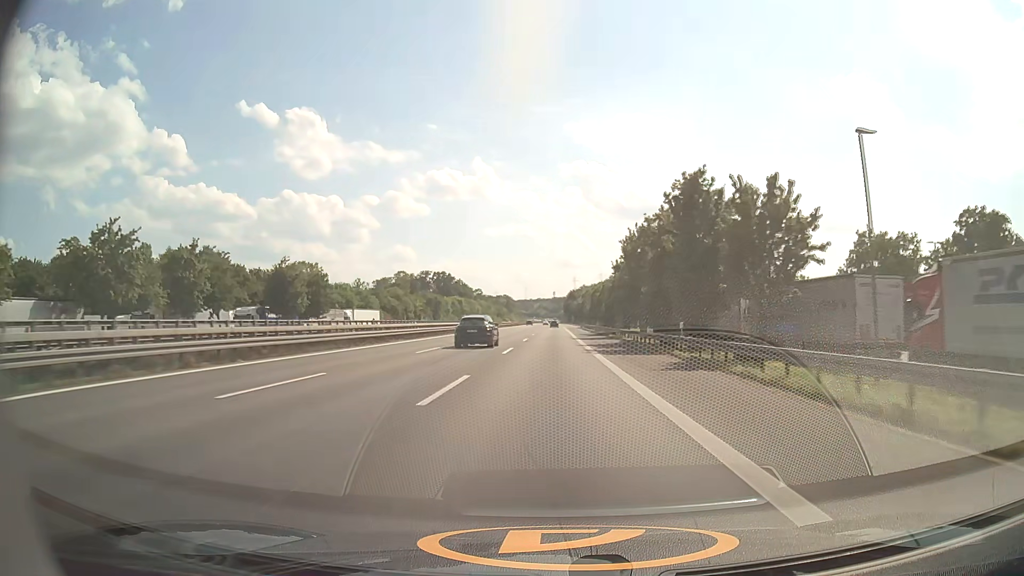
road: motorway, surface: asphalt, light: Day
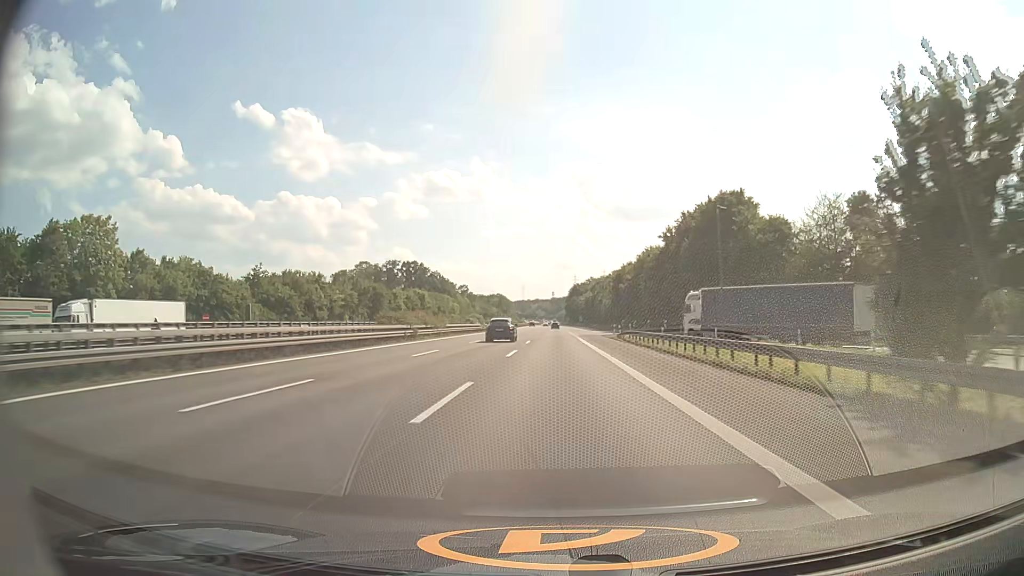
(-0.1, +73.7) m; 0°
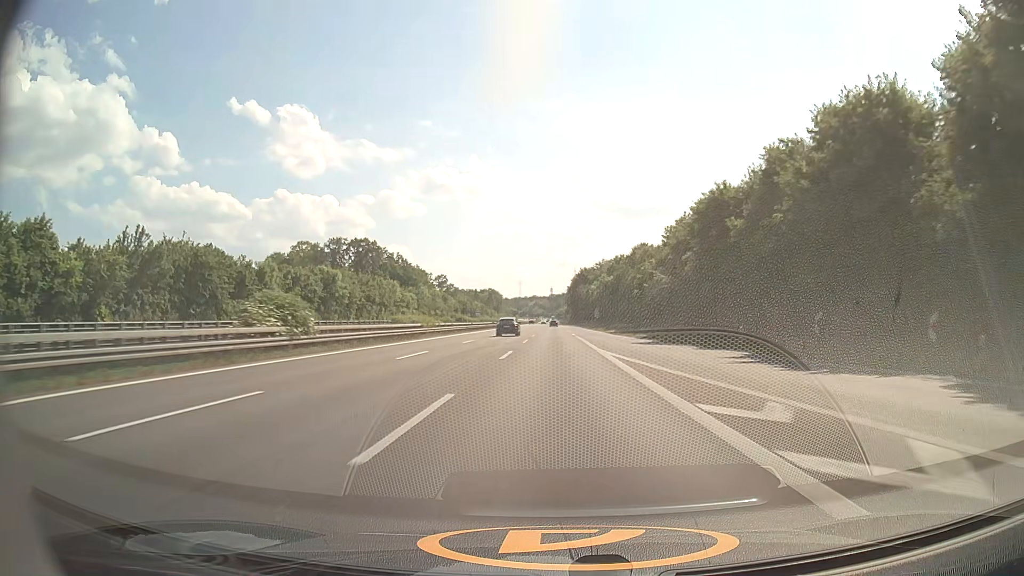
(+0.4, +74.1) m; 0°
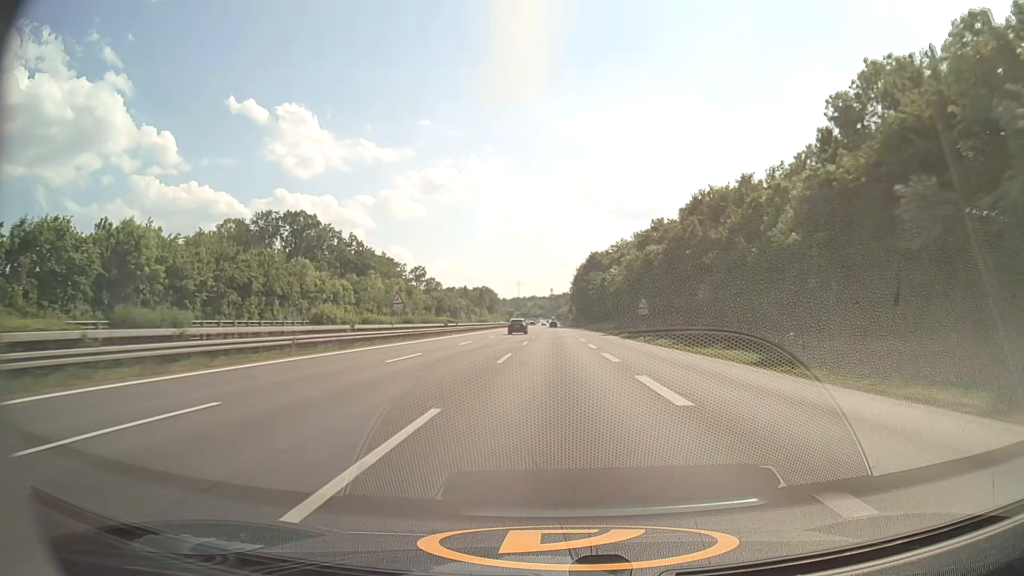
(-0.1, +55.9) m; 0°
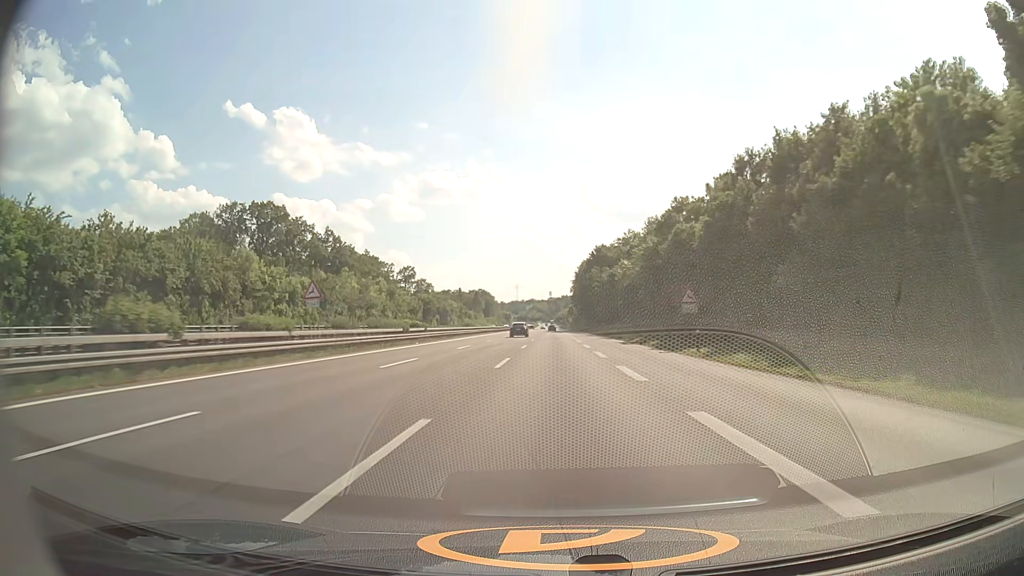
(0.0, +18.7) m; 0°
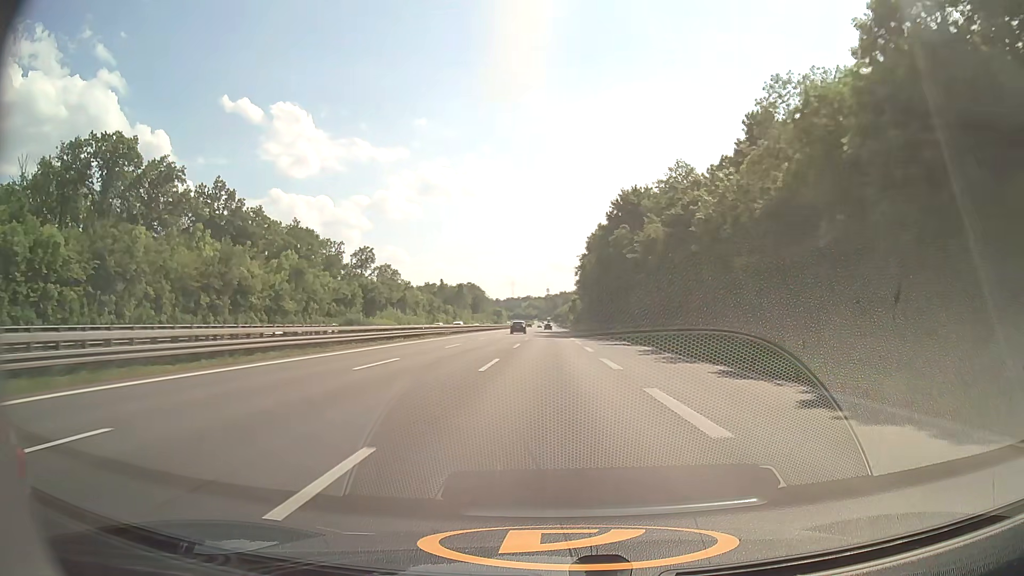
(+0.2, +56.1) m; 0°
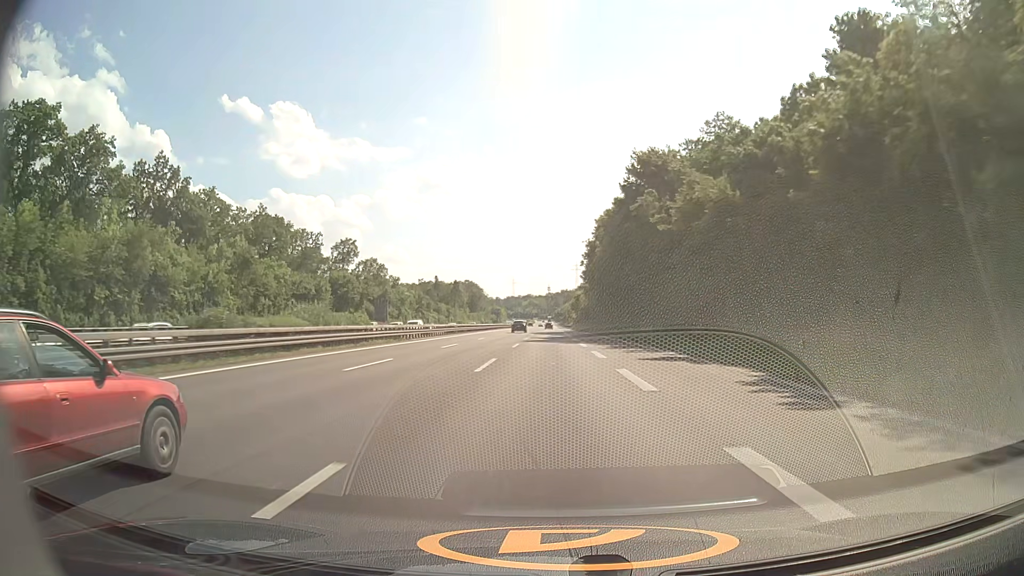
(0.0, +18.7) m; 0°
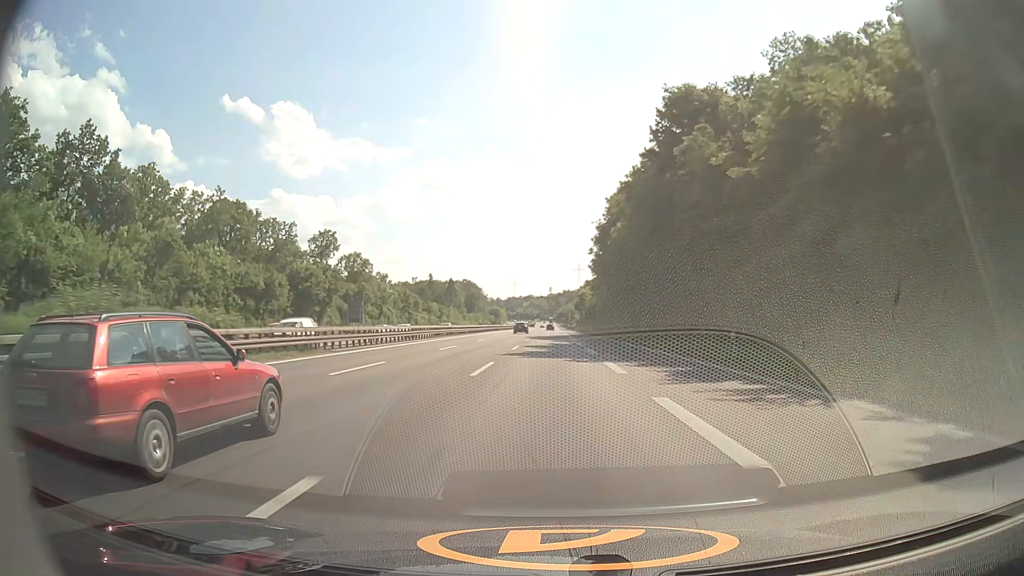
(0.0, +18.8) m; 0°
(0, +10) (0, +20) (0, +30) (0, +40) (0, +50) (0, +60) (0, +70) (0, +80) (0, +90) (0, +100) m
